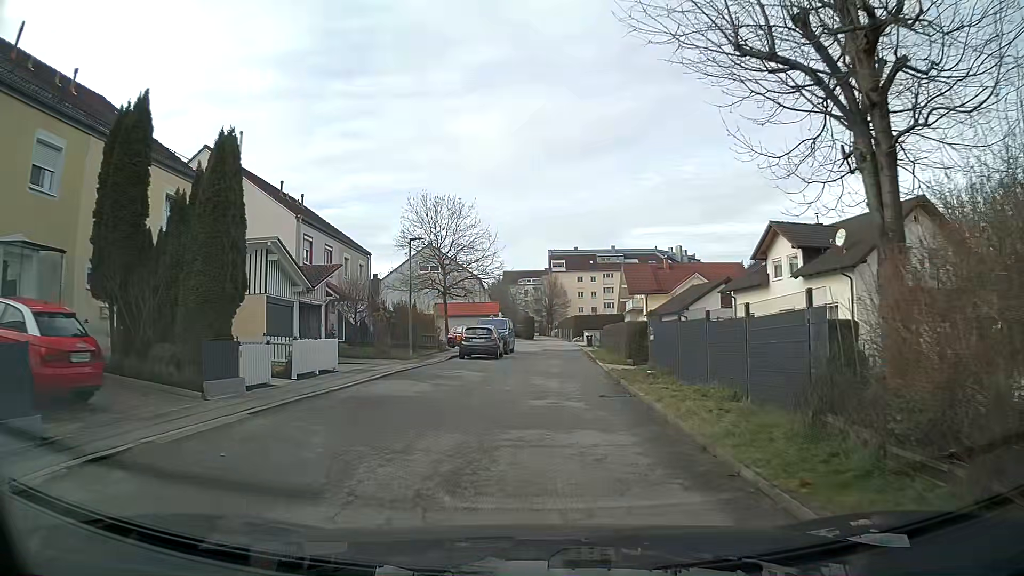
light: Day
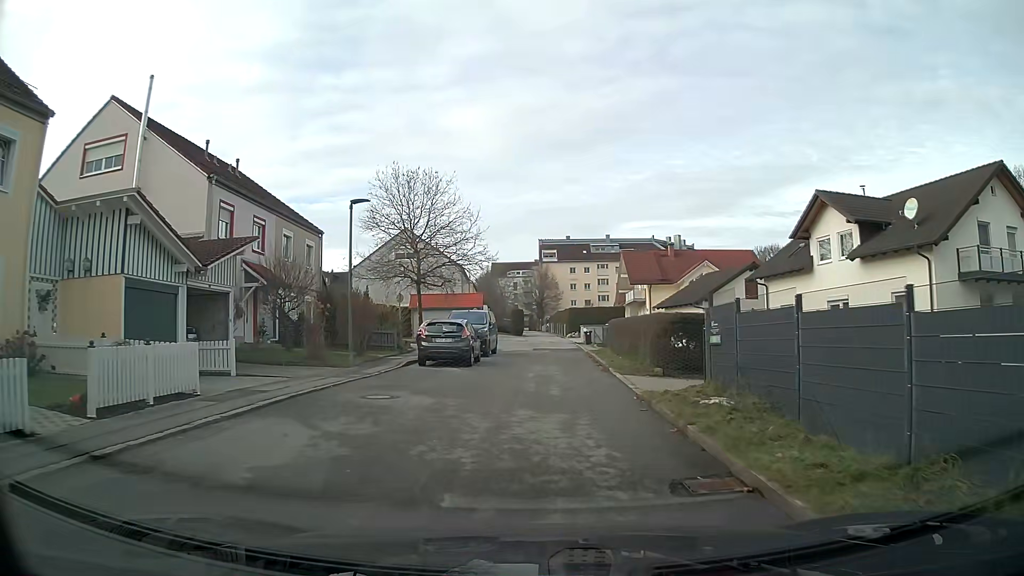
(+0.1, +7.9) m; +1°
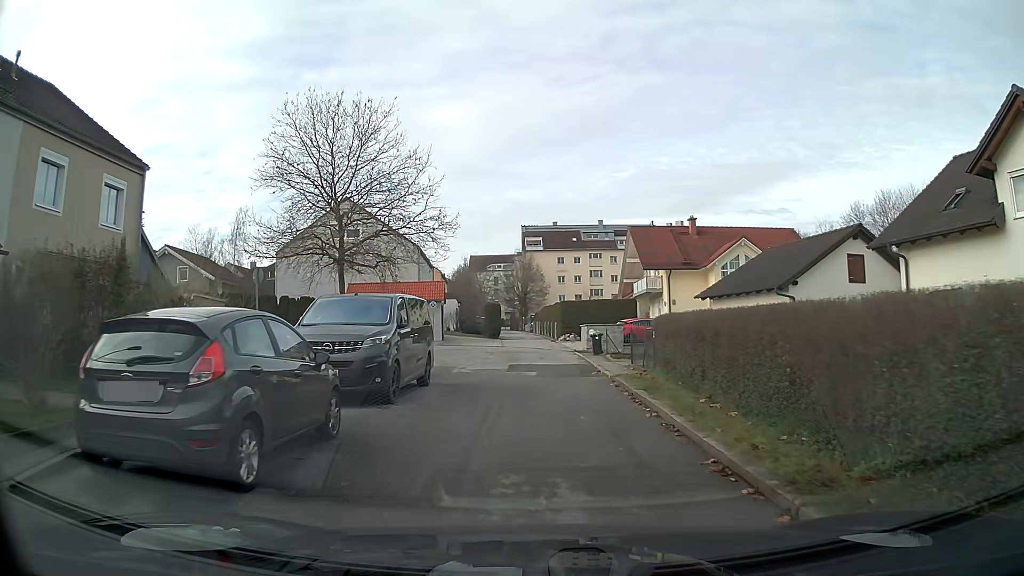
(+0.2, +15.7) m; +1°
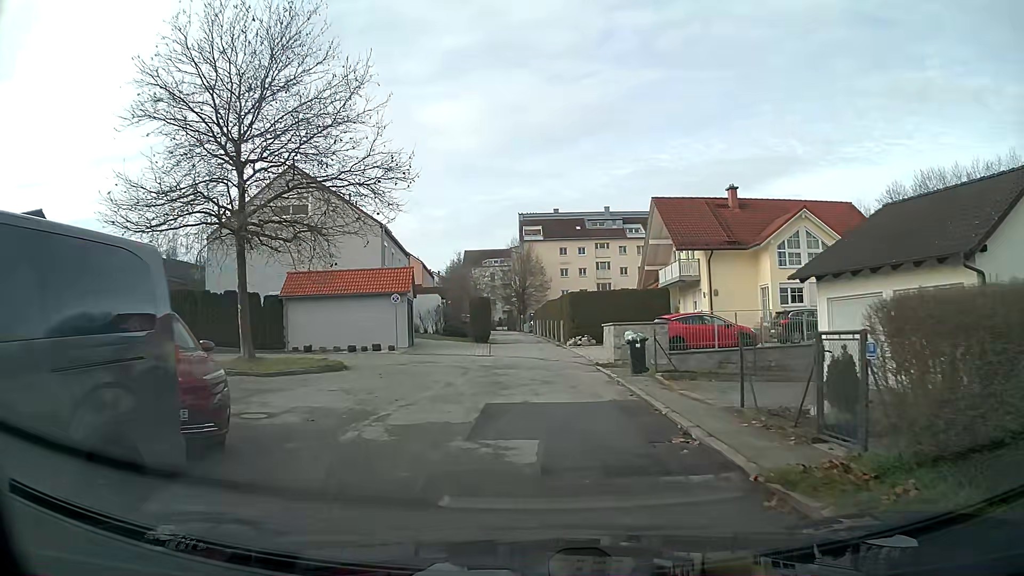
(0.0, +11.2) m; 0°
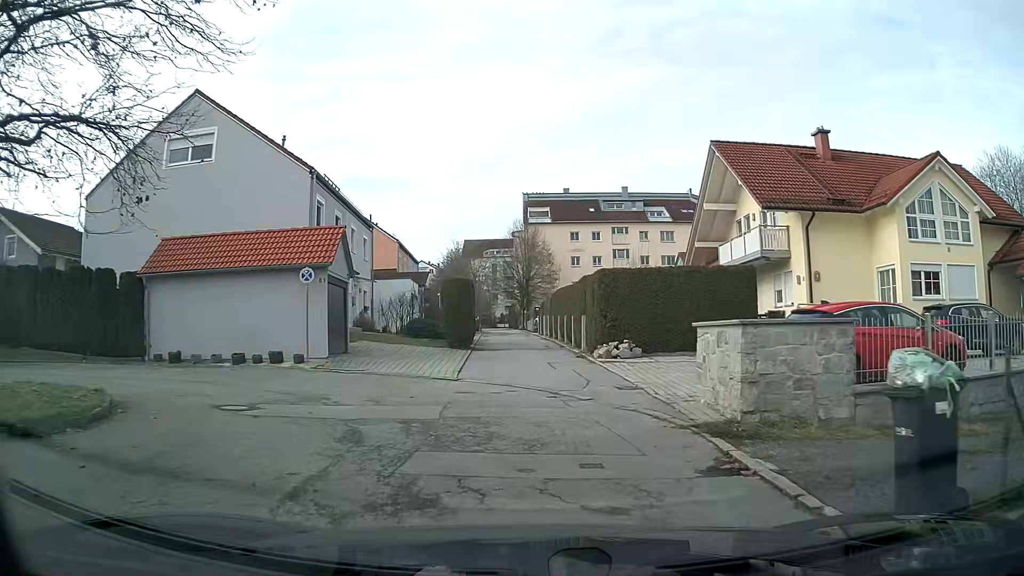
(0.0, +12.7) m; -1°
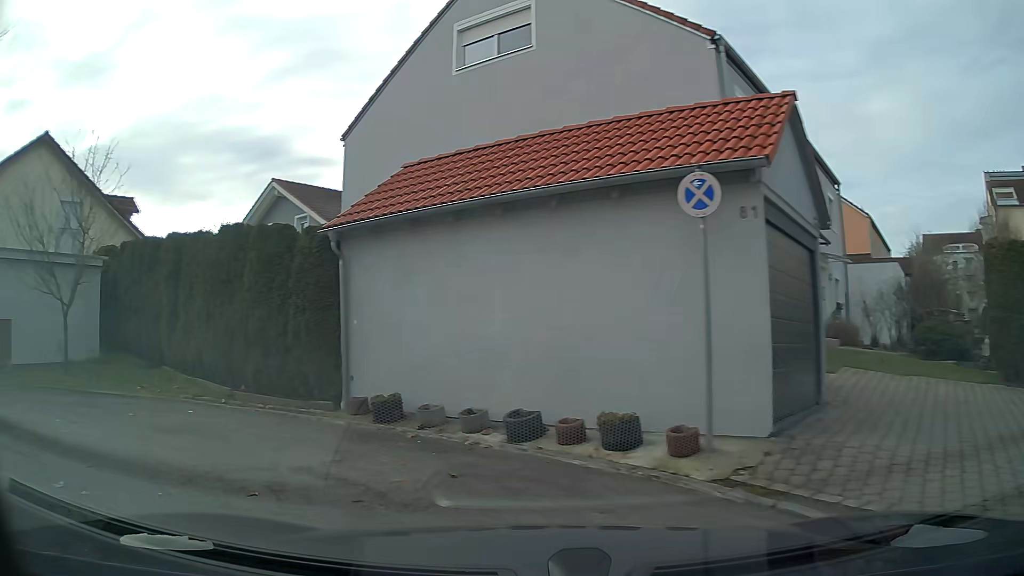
(-3.2, +11.9) m; -46°
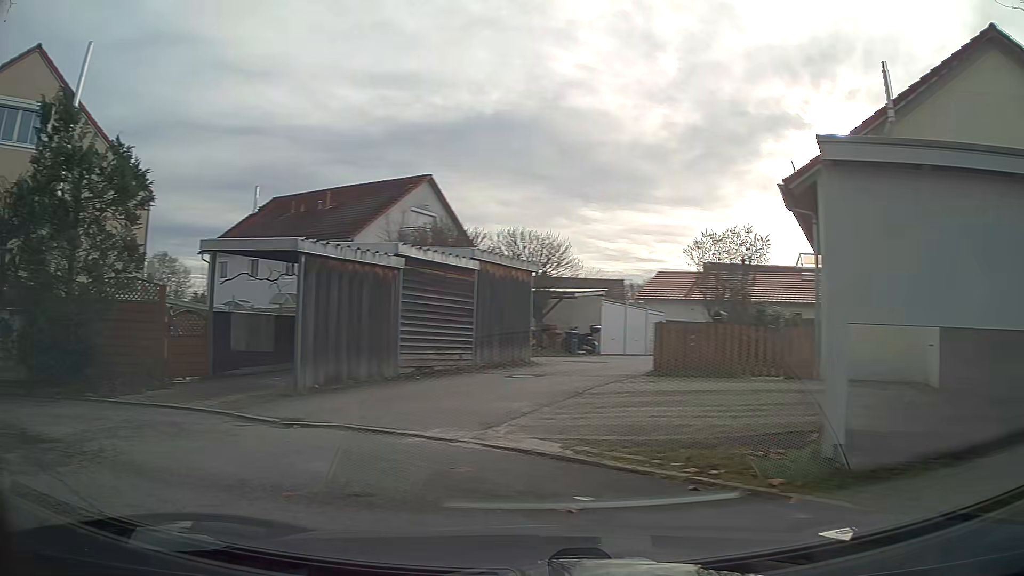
(-6.4, +7.5) m; -86°
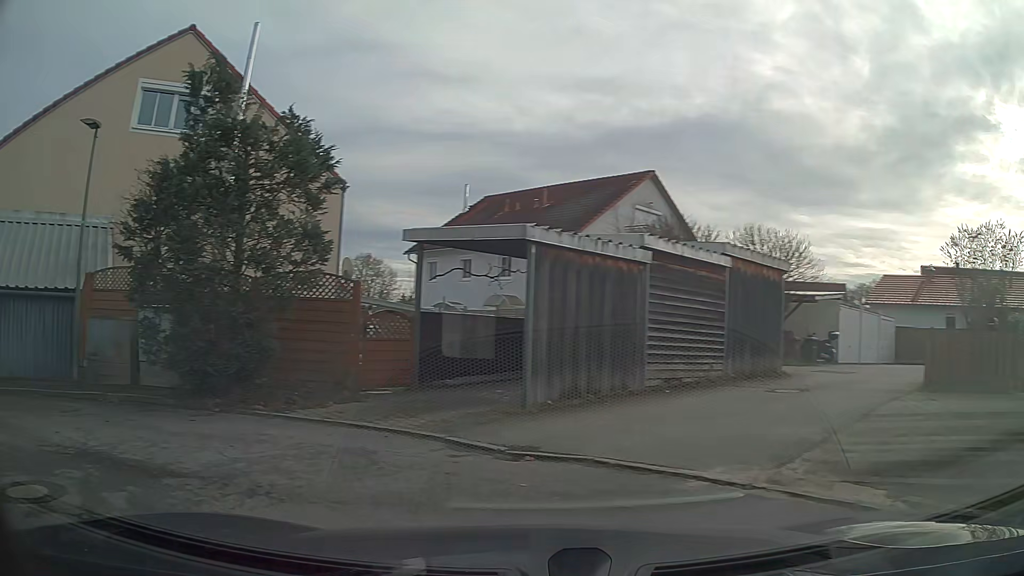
(-0.3, +2.0) m; -17°
(-7, +6) (-16, +6) (-24, +13) (-29, +21) (-34, +30) (-39, +38) (-45, +47) (-49, +56) (-54, +64) (-60, +72) m
